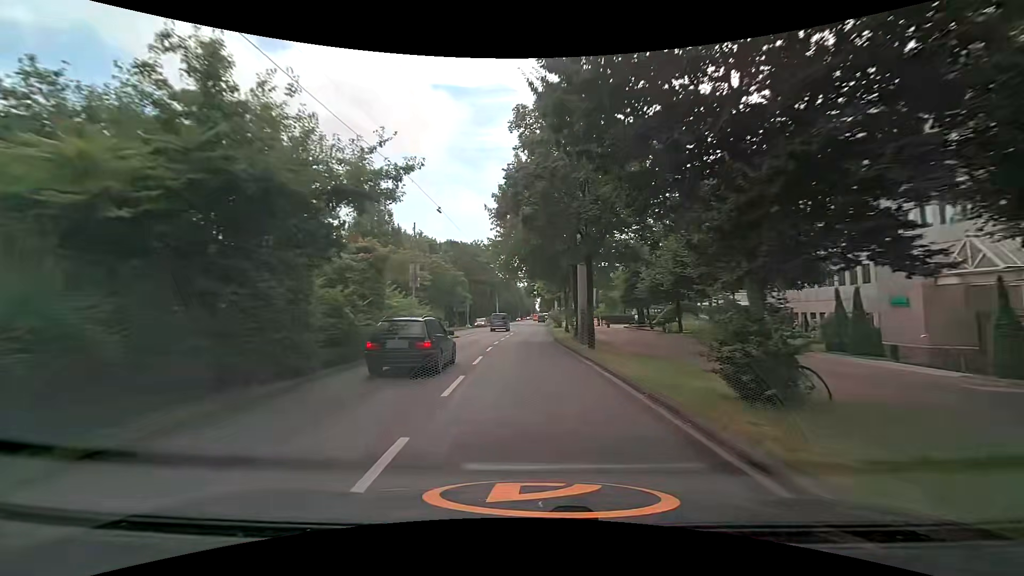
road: primary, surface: asphalt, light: Day
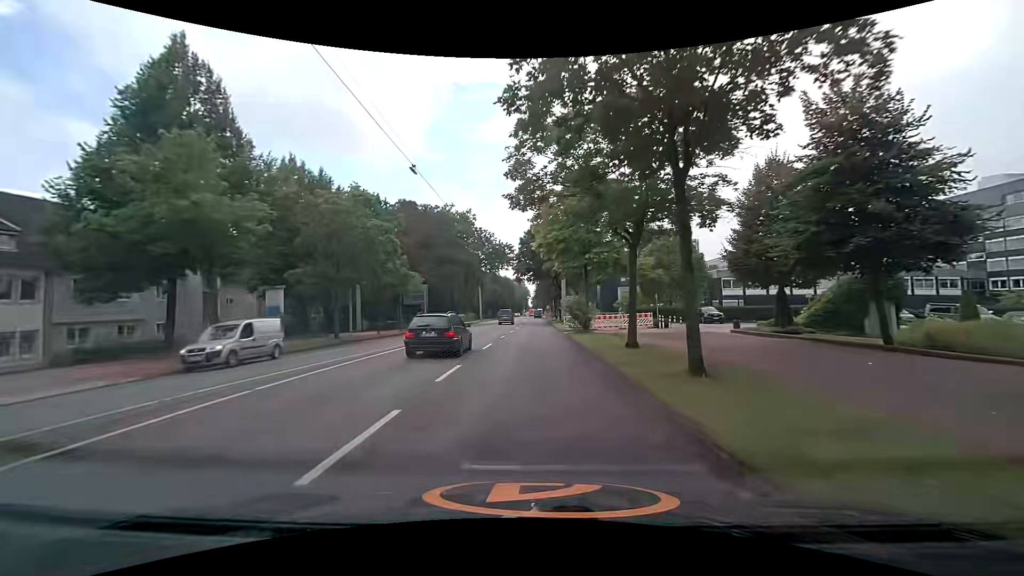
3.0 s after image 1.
(-0.5, +34.5) m; -1°
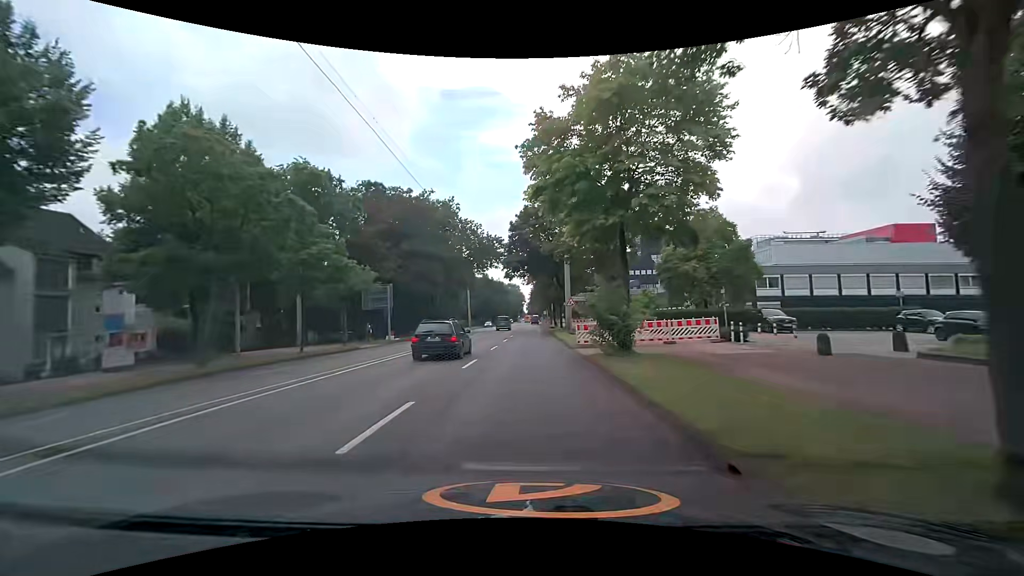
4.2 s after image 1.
(+0.4, +13.8) m; +2°
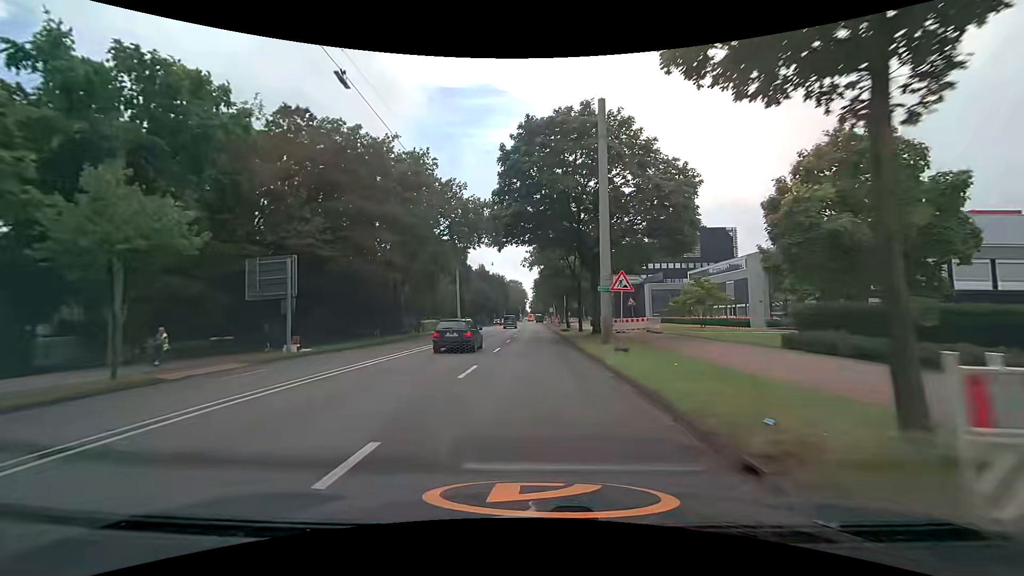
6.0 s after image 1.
(-0.3, +20.5) m; -1°
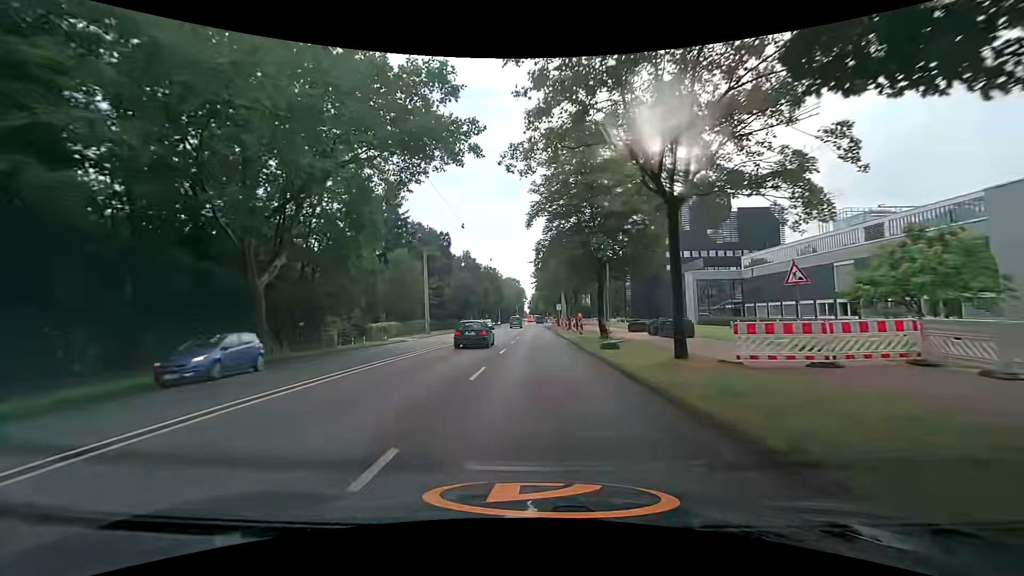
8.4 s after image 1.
(+0.2, +27.2) m; 0°
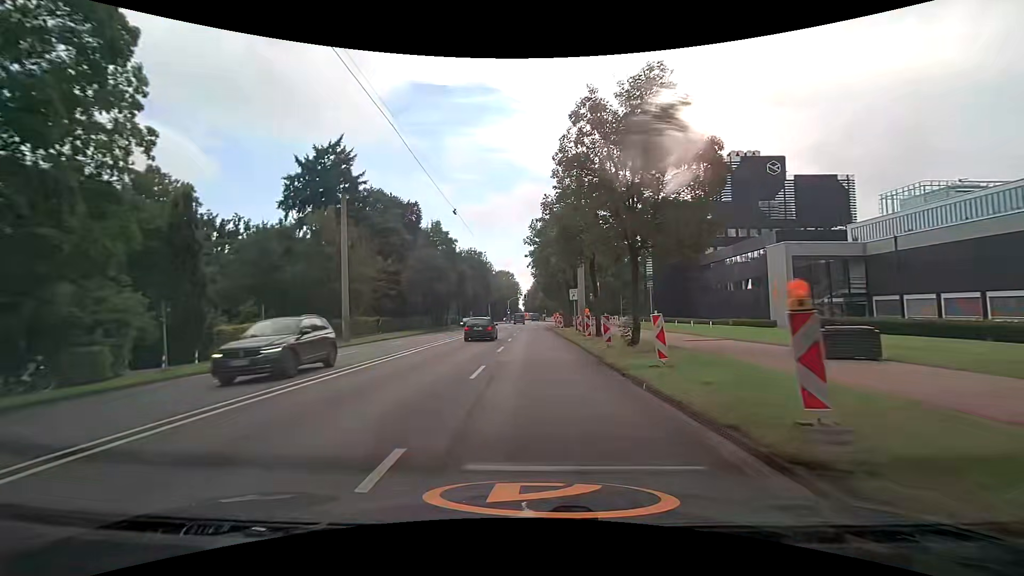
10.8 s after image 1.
(+0.7, +26.8) m; +2°
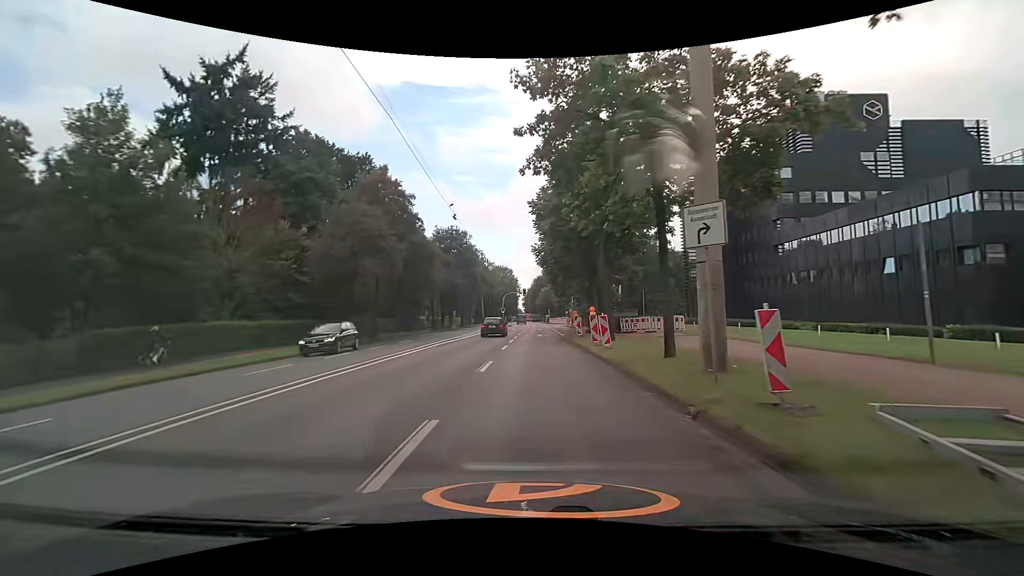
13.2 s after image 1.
(-0.2, +25.5) m; 0°
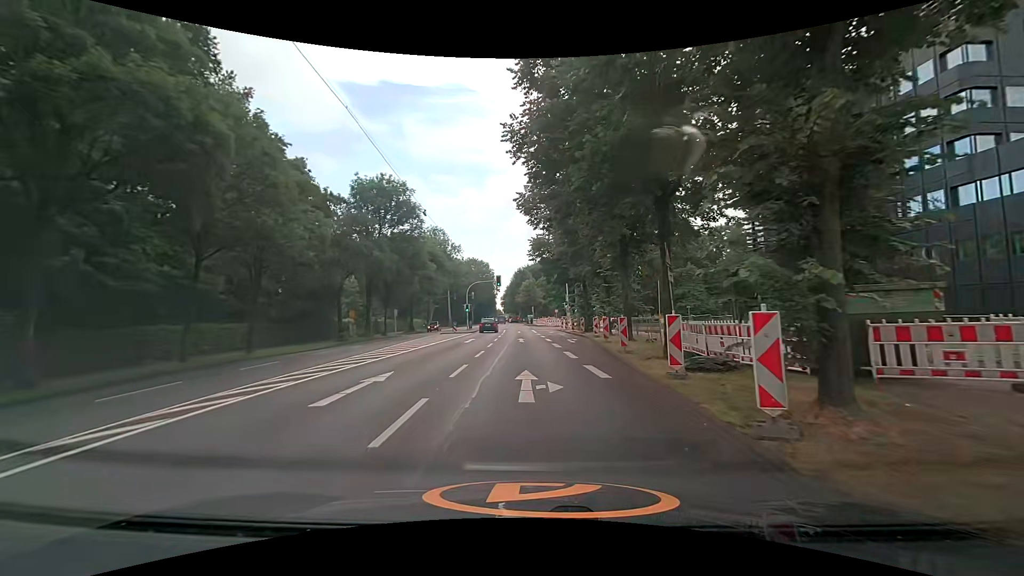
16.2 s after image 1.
(-0.1, +27.9) m; +1°
